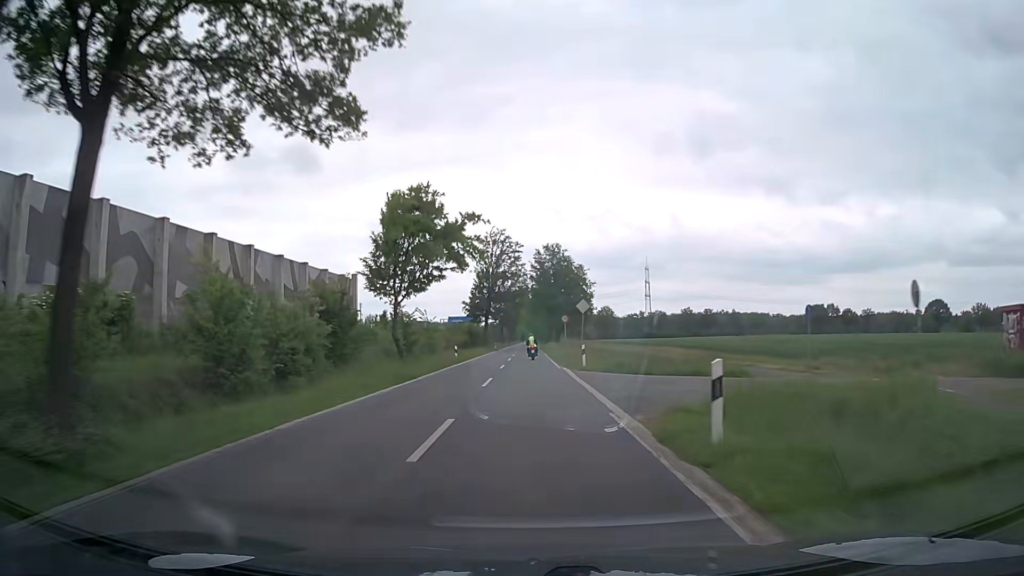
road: secondary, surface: asphalt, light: Day
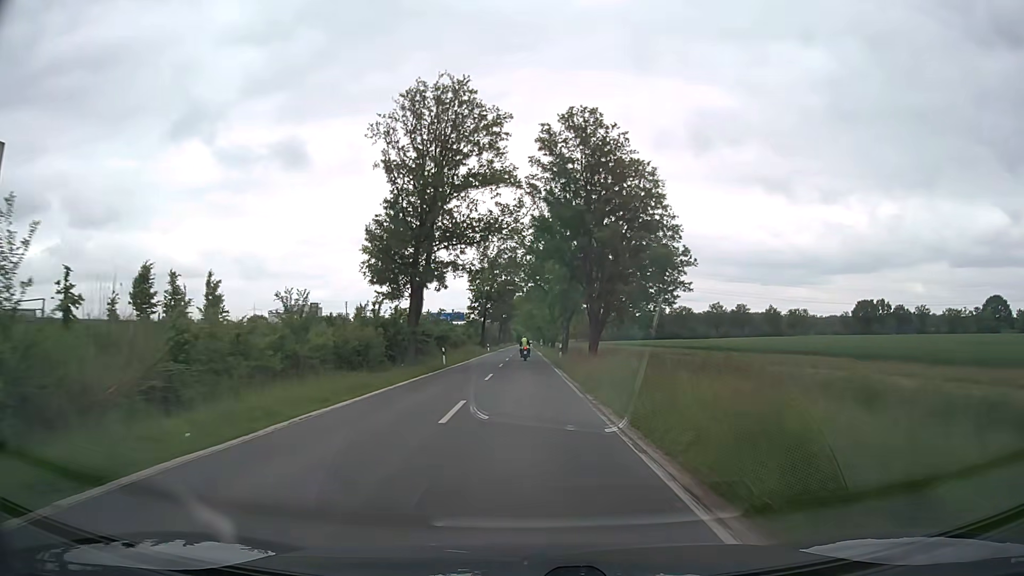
(+0.2, +56.3) m; 0°
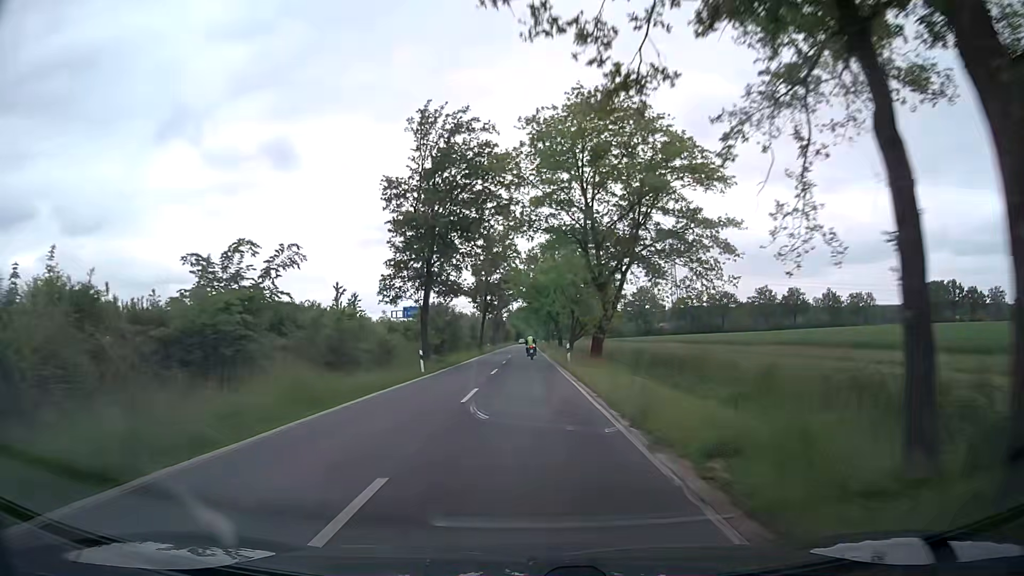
(-0.1, +56.4) m; 0°
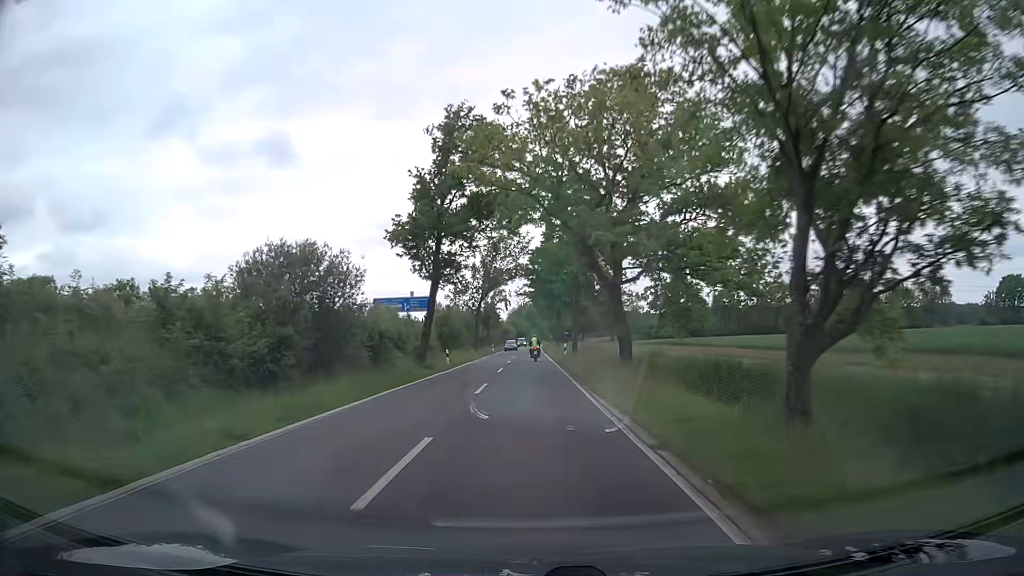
(-0.1, +45.1) m; 0°
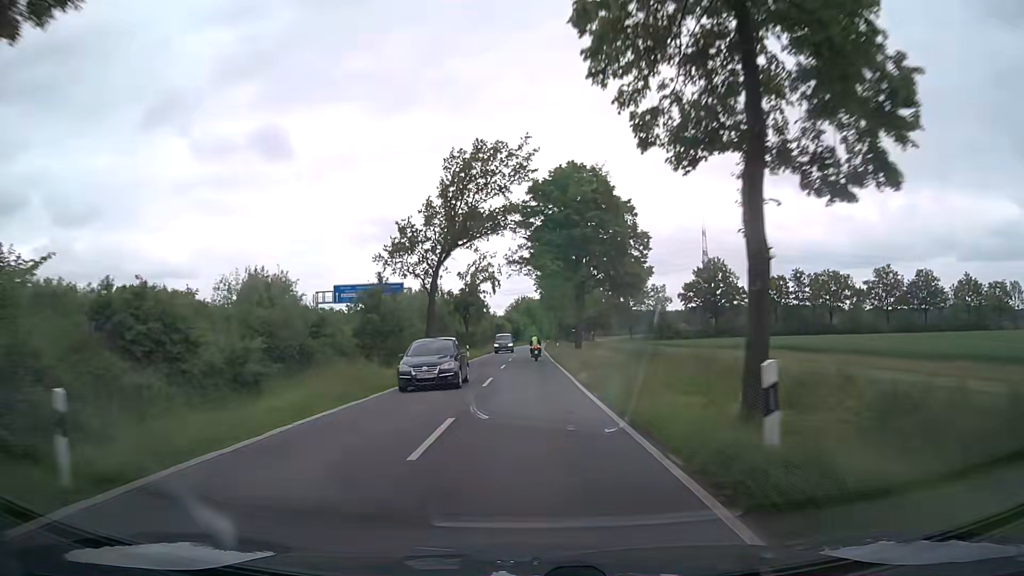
(+0.1, +33.8) m; 0°
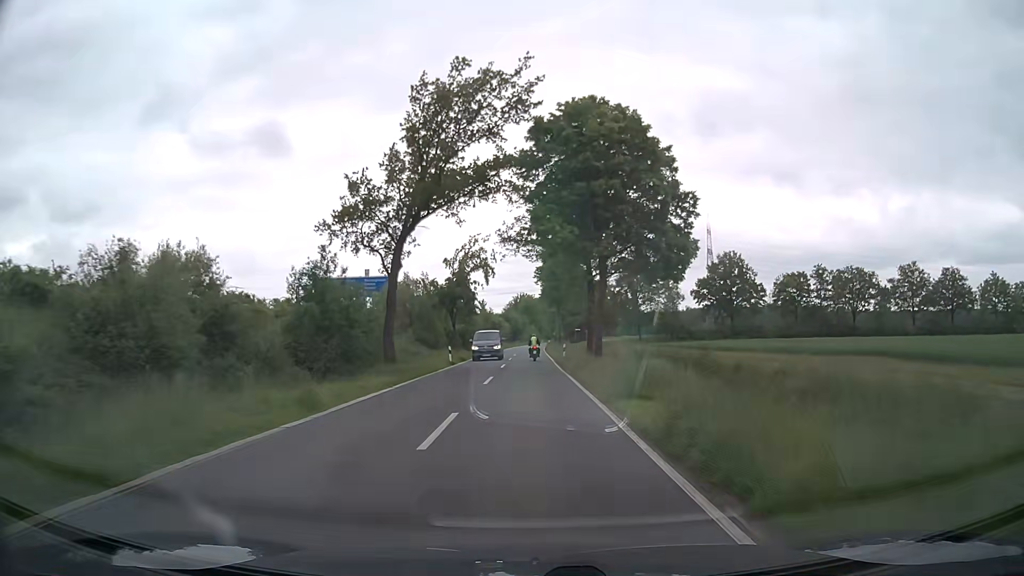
(0.0, +11.3) m; 0°
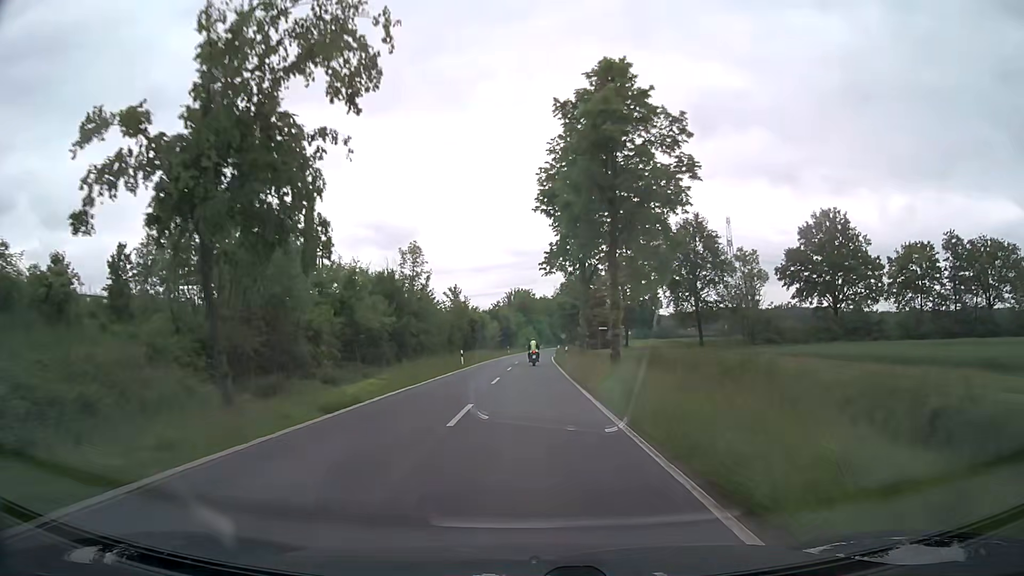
(+0.1, +45.1) m; 0°
